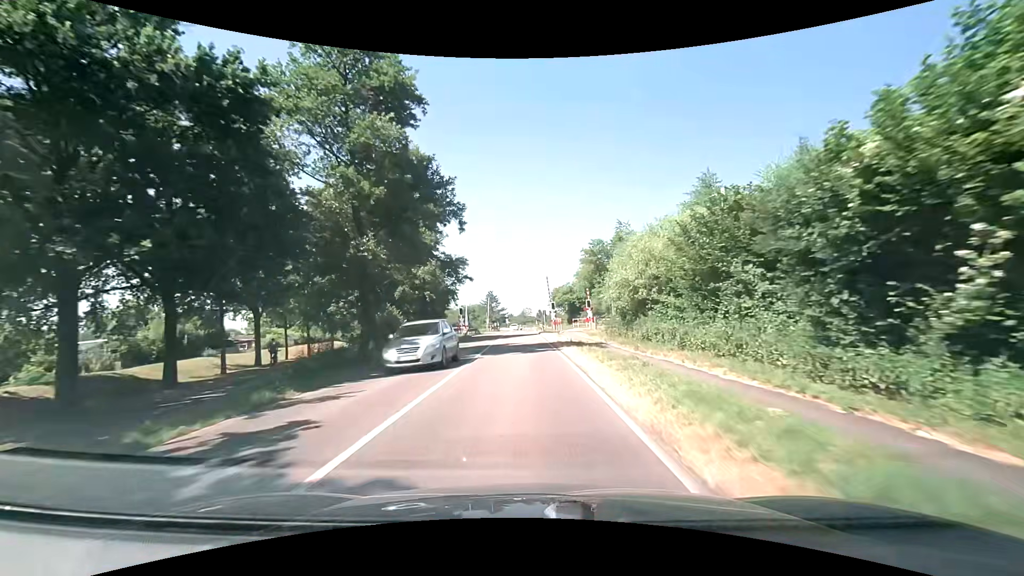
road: secondary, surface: asphalt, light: Day
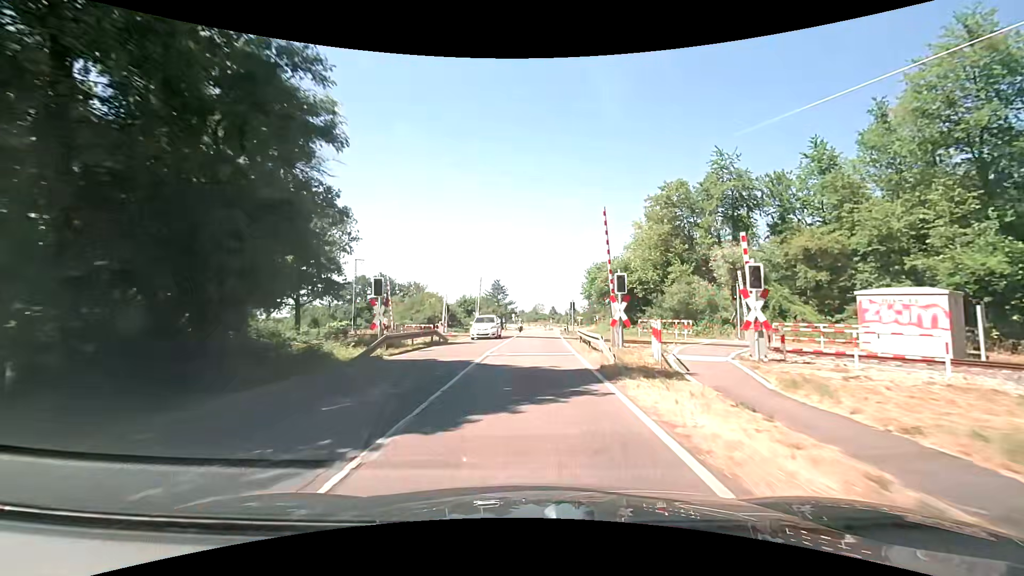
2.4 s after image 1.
(-0.4, +31.7) m; -1°
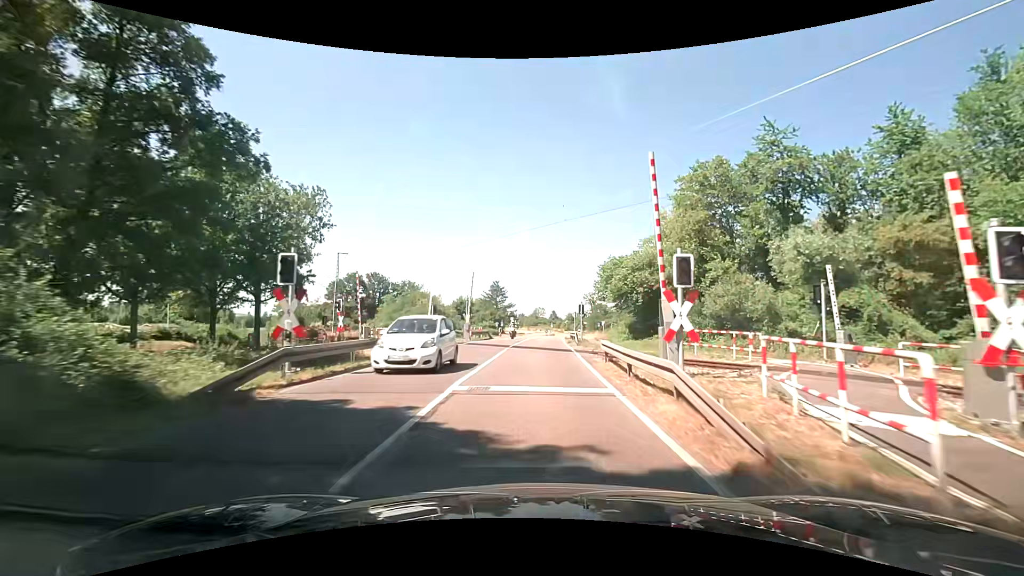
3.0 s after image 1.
(0.0, +7.5) m; 0°
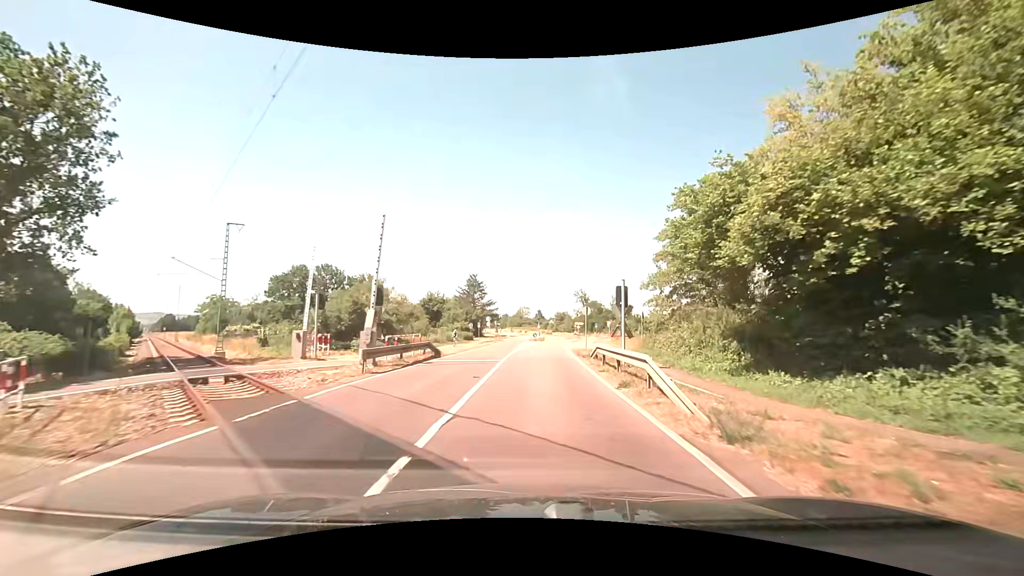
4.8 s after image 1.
(+0.3, +21.6) m; +3°
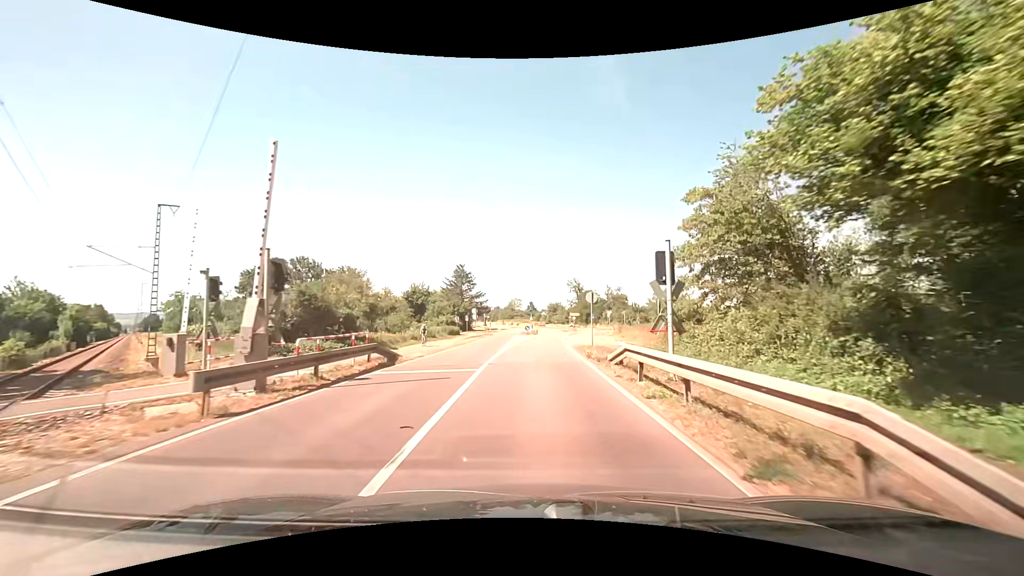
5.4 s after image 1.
(0.0, +6.9) m; 0°
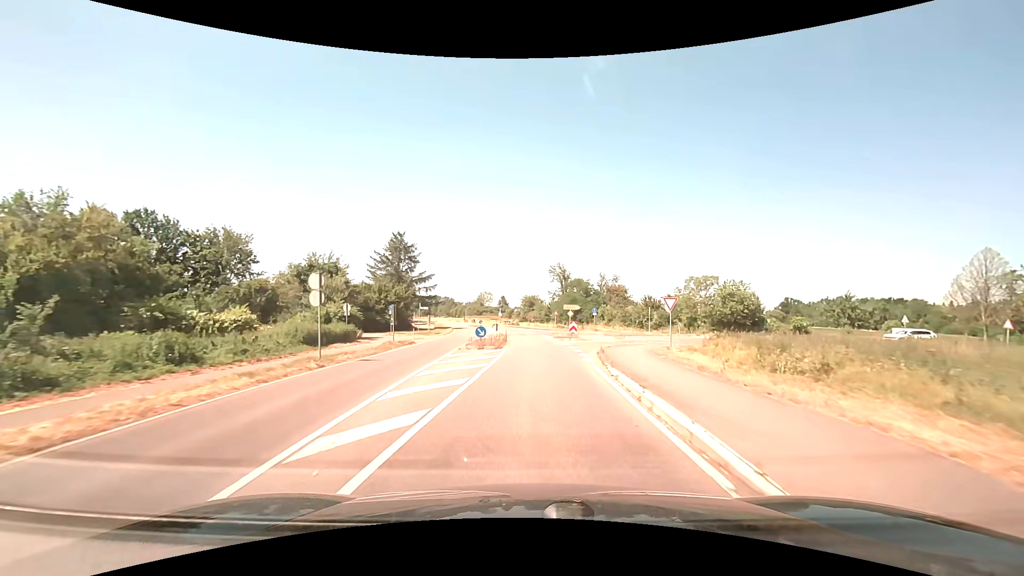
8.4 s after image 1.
(+1.1, +35.2) m; +4°
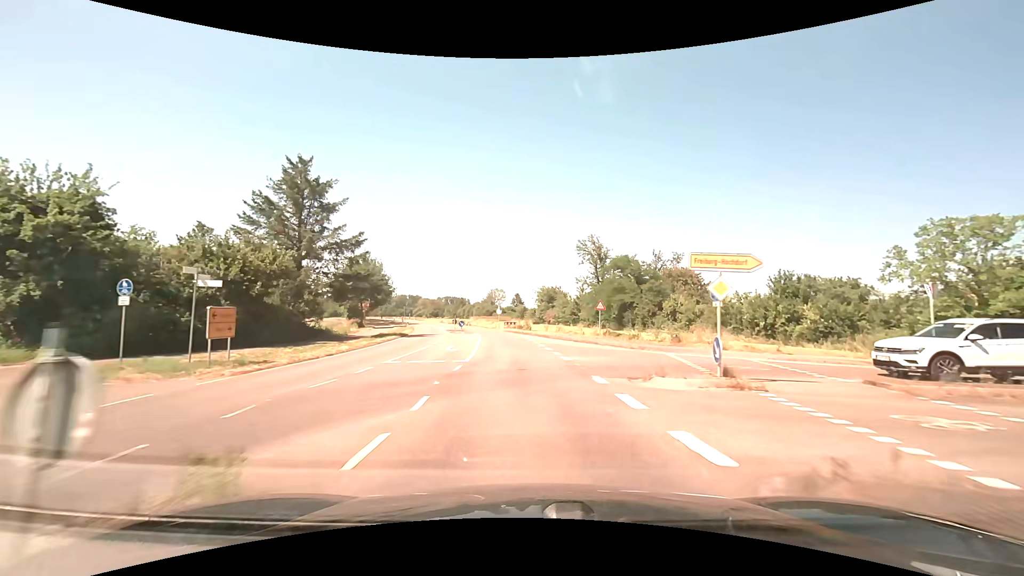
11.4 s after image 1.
(+0.4, +37.2) m; -2°
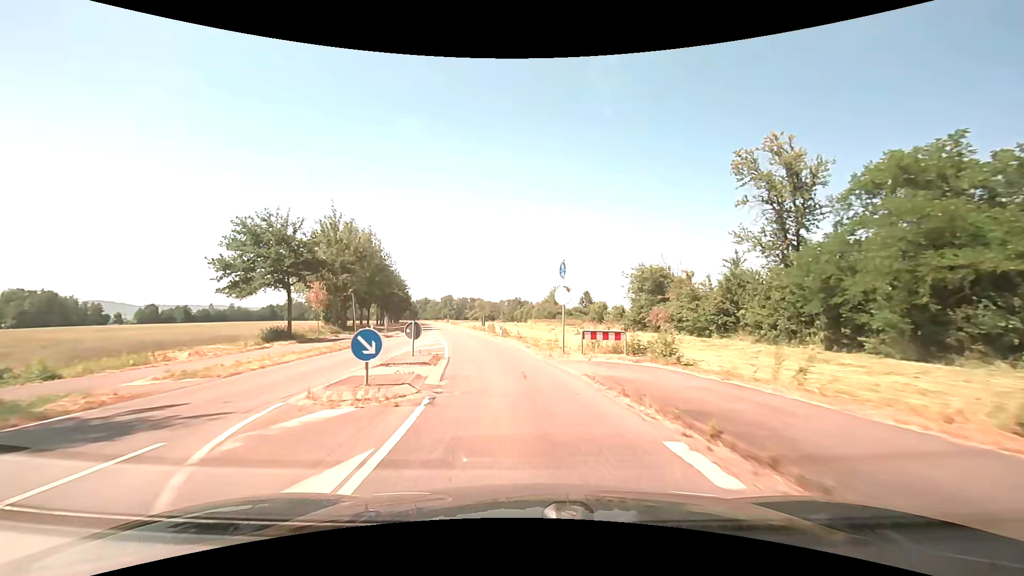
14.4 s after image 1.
(-1.9, +39.8) m; -7°
(0, +10) (-2, +20) (-3, +30) (-5, +40) (-7, +49) (-9, +59) (-11, +69) (-13, +79) (-15, +89) (-17, +98) m
